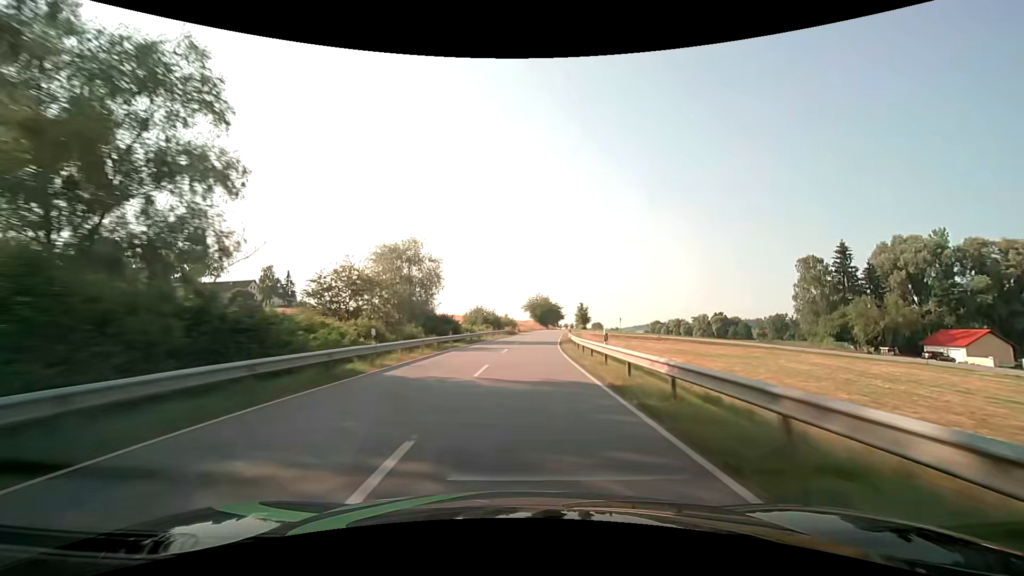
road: secondary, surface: asphalt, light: Day
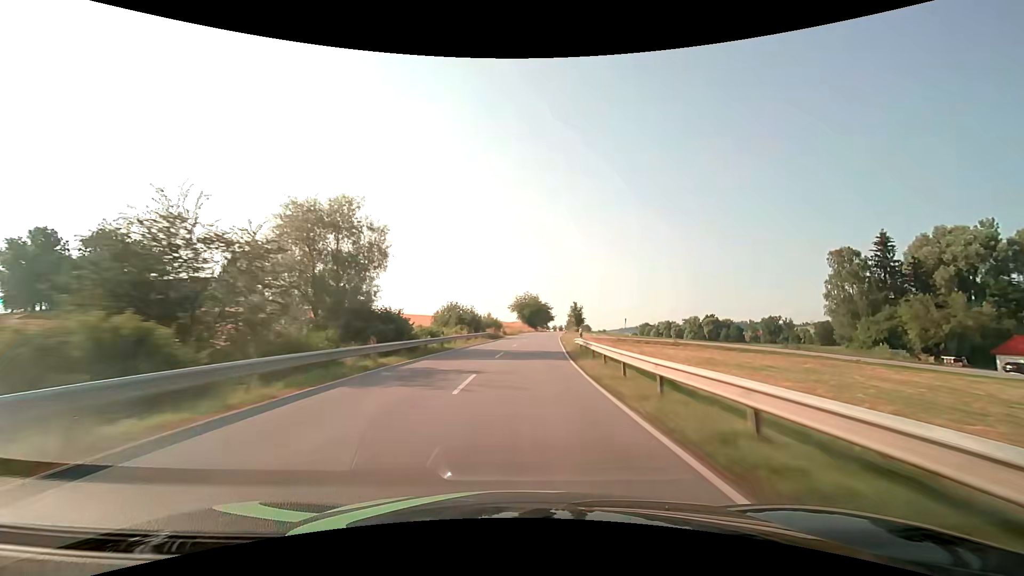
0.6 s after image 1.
(+0.2, +15.7) m; +2°
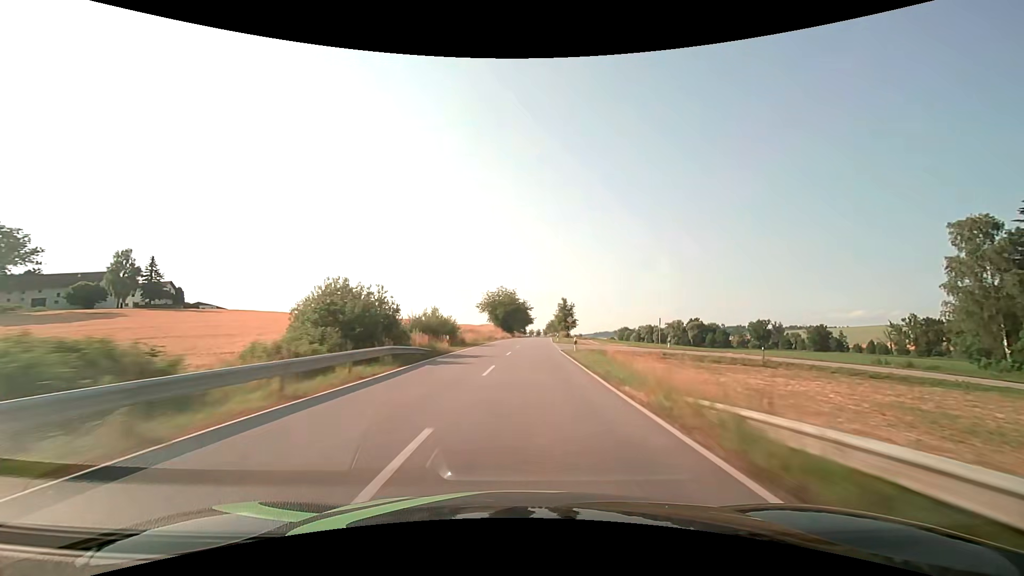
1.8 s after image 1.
(+0.8, +31.4) m; +3°
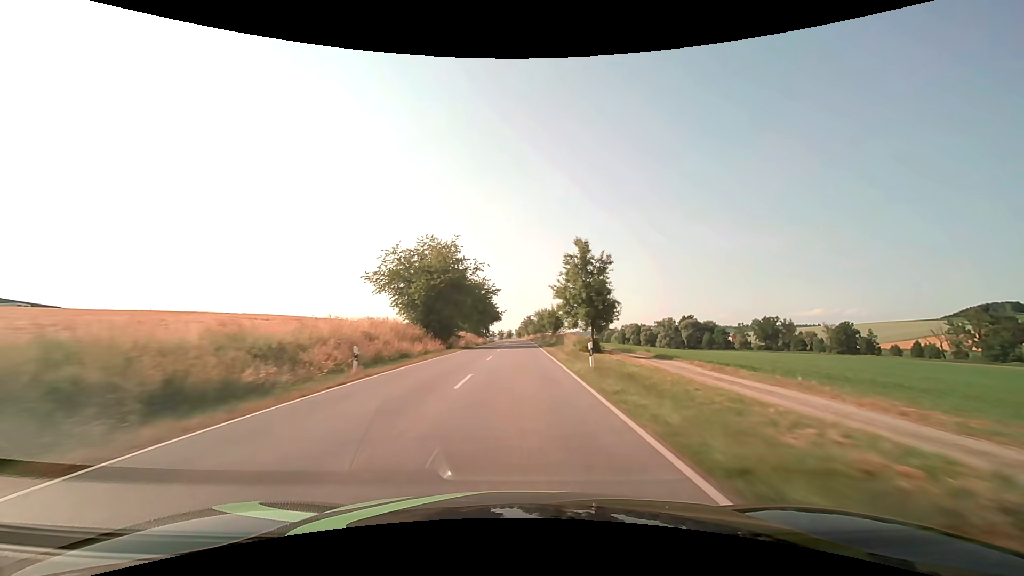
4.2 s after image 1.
(+2.7, +62.8) m; +4°
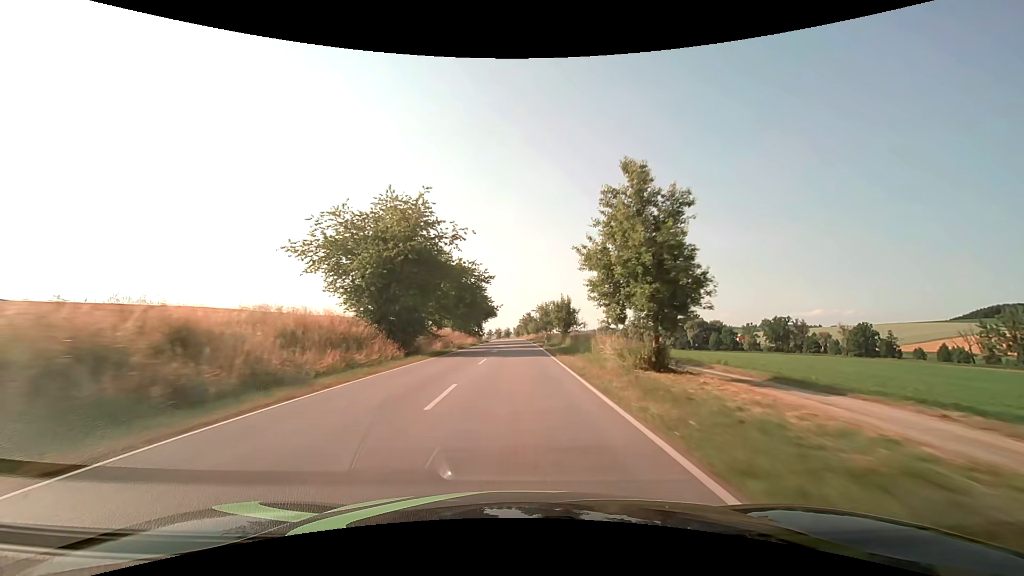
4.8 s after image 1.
(0.0, +15.8) m; 0°
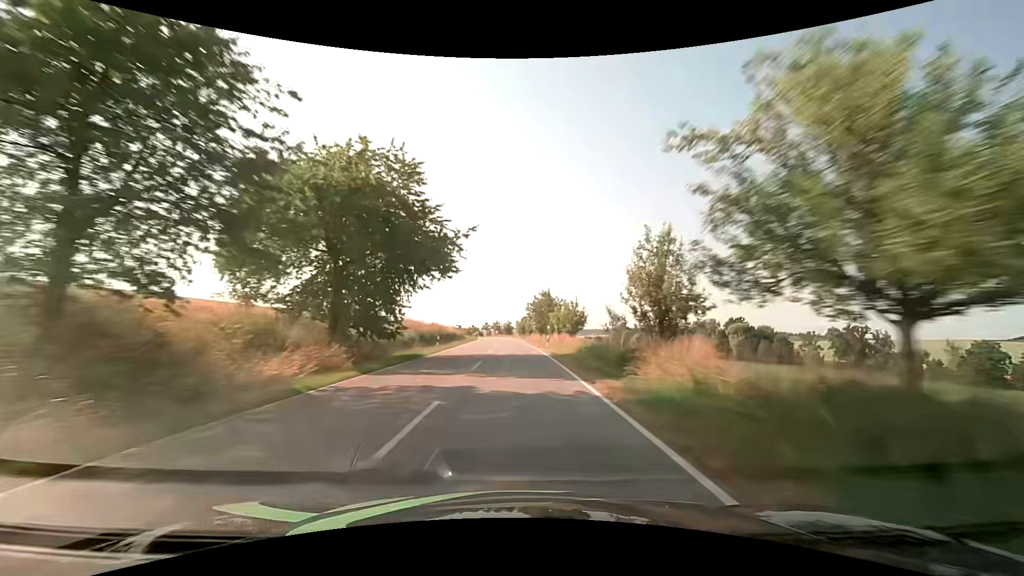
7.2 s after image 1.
(-0.1, +63.2) m; 0°
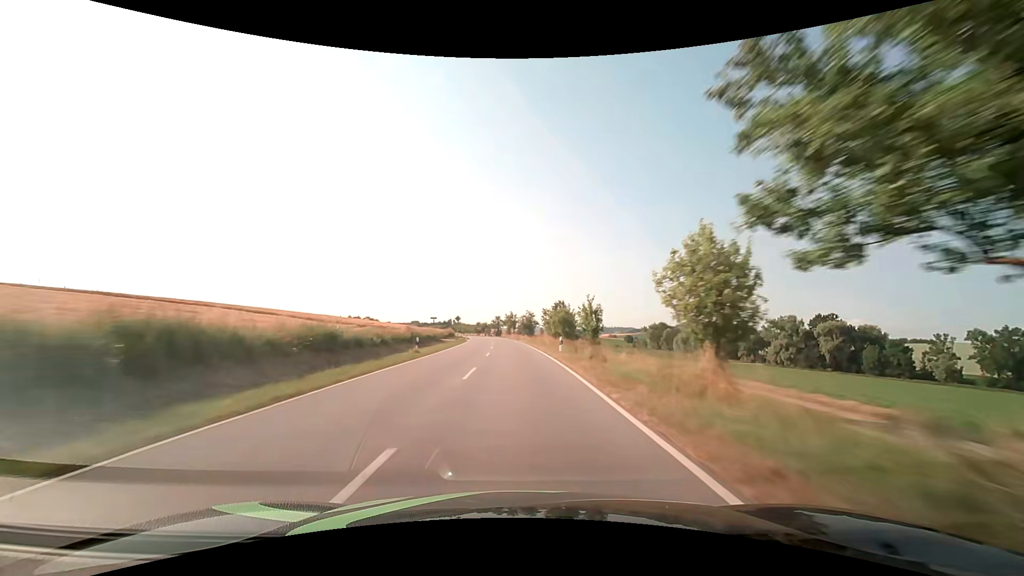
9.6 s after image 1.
(-1.0, +63.5) m; -2°
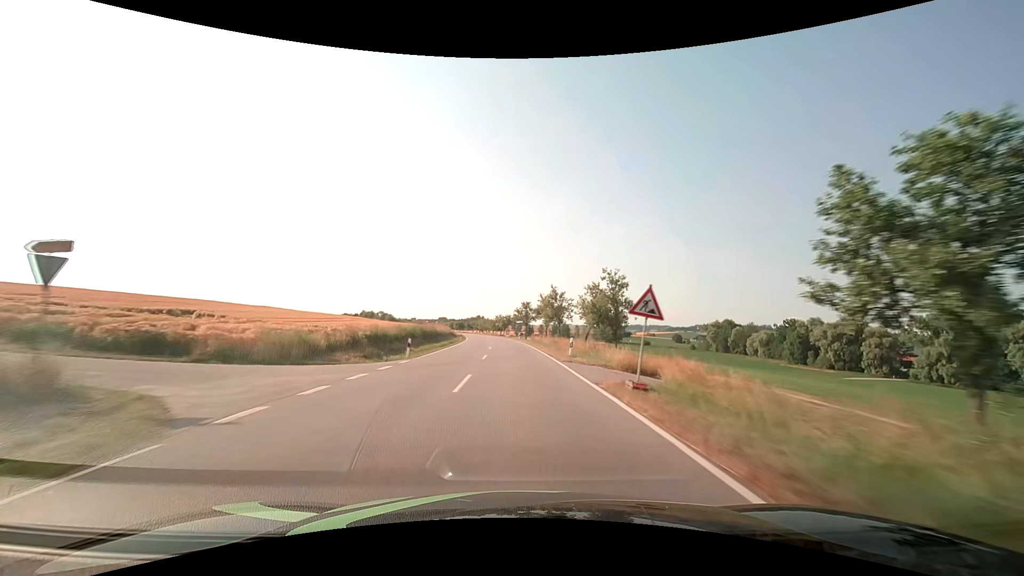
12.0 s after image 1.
(-2.1, +63.5) m; -4°
(0, +10) (0, +20) (0, +30) (-1, +40) (-1, +50) (-2, +60) (-3, +70) (-3, +80) (-4, +90) (-6, +100) m
